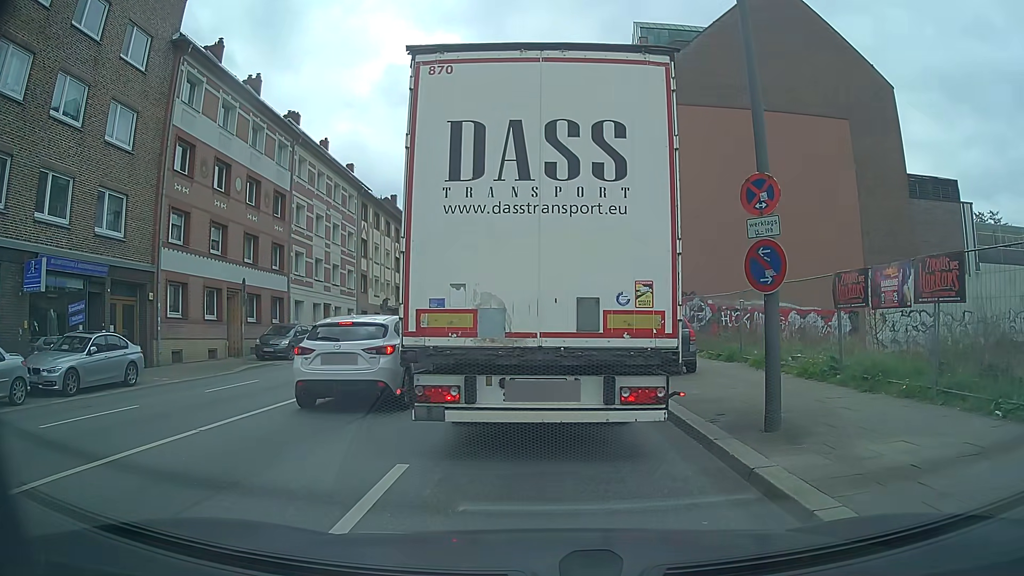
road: secondary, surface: asphalt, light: Day
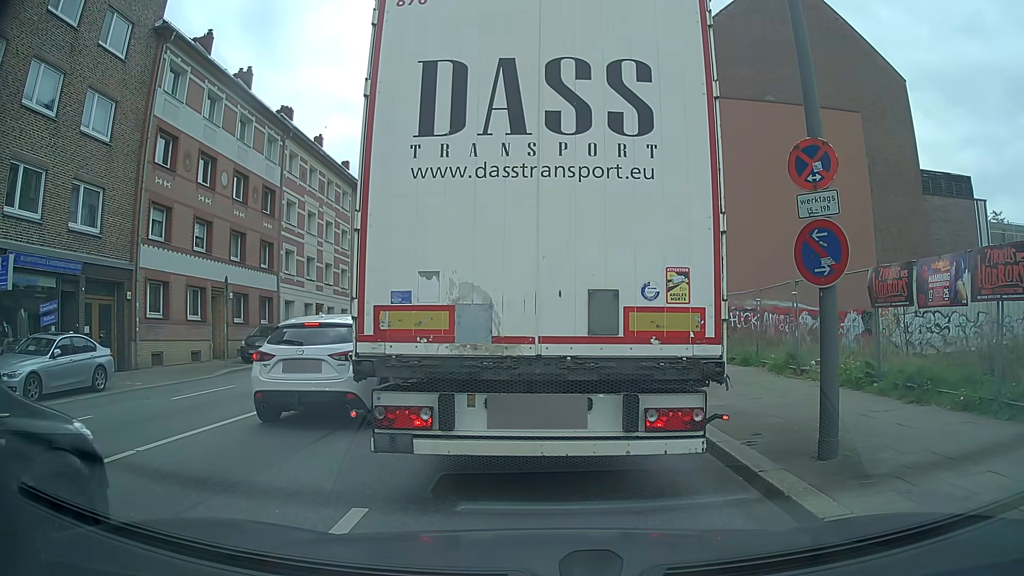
(0.0, +1.5) m; 0°
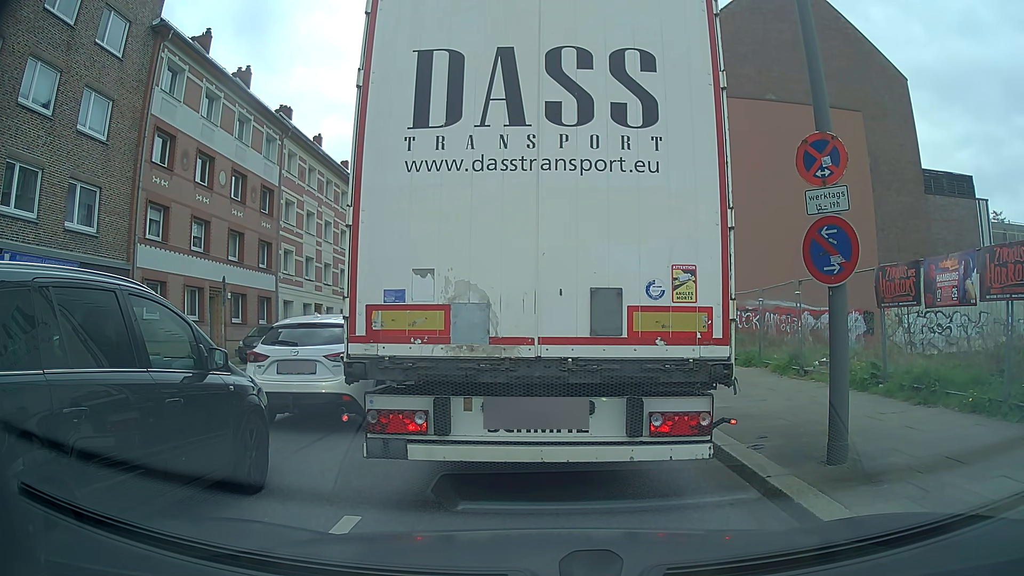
(0.0, +0.3) m; 0°
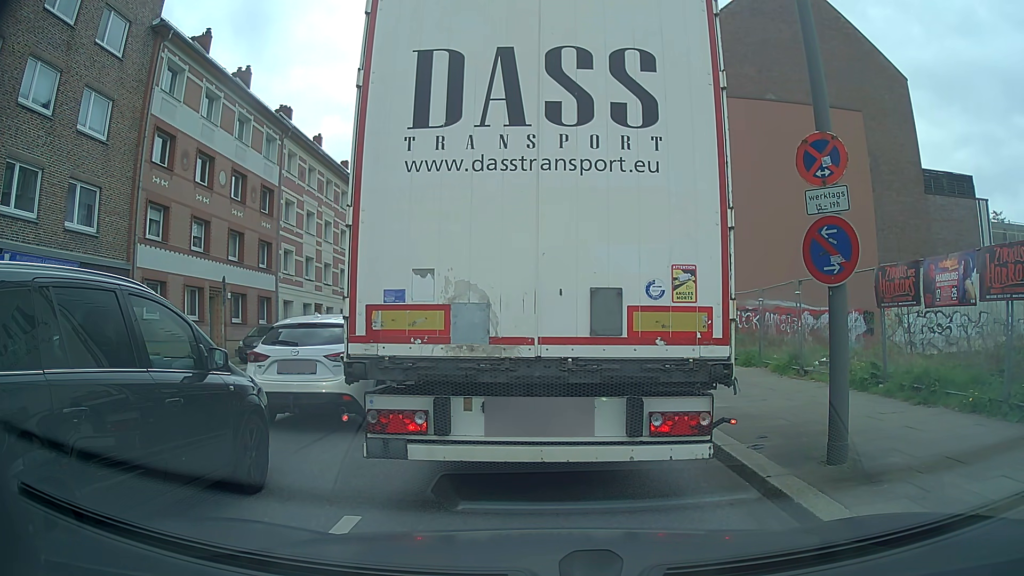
(0.0, 0.0) m; 0°
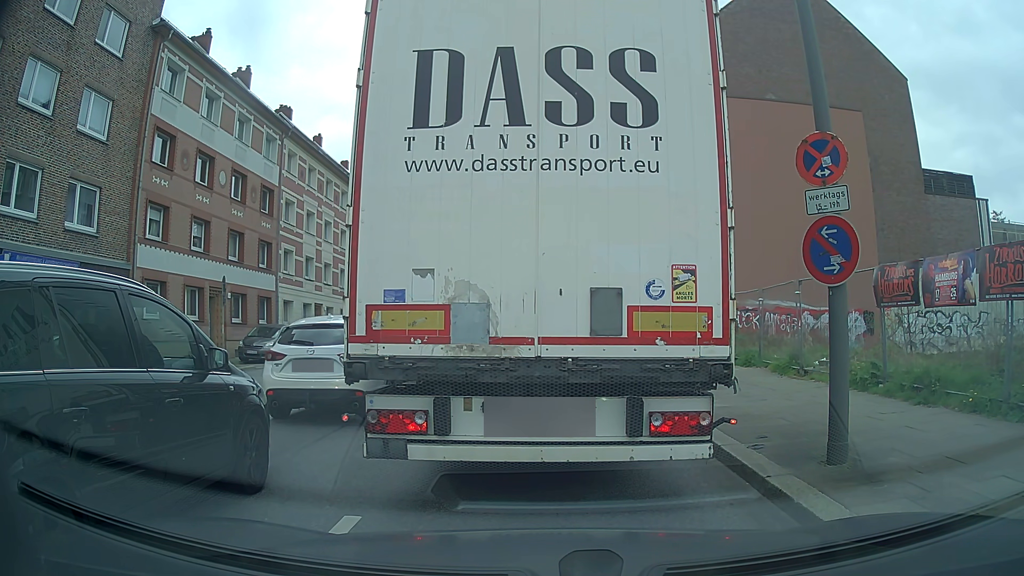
(0.0, 0.0) m; 0°
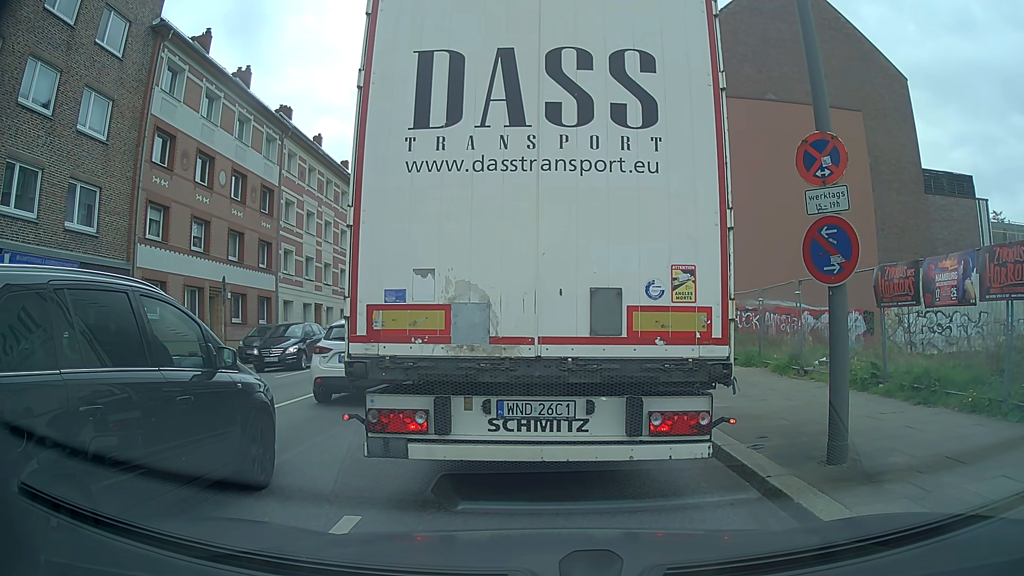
(0.0, 0.0) m; 0°
